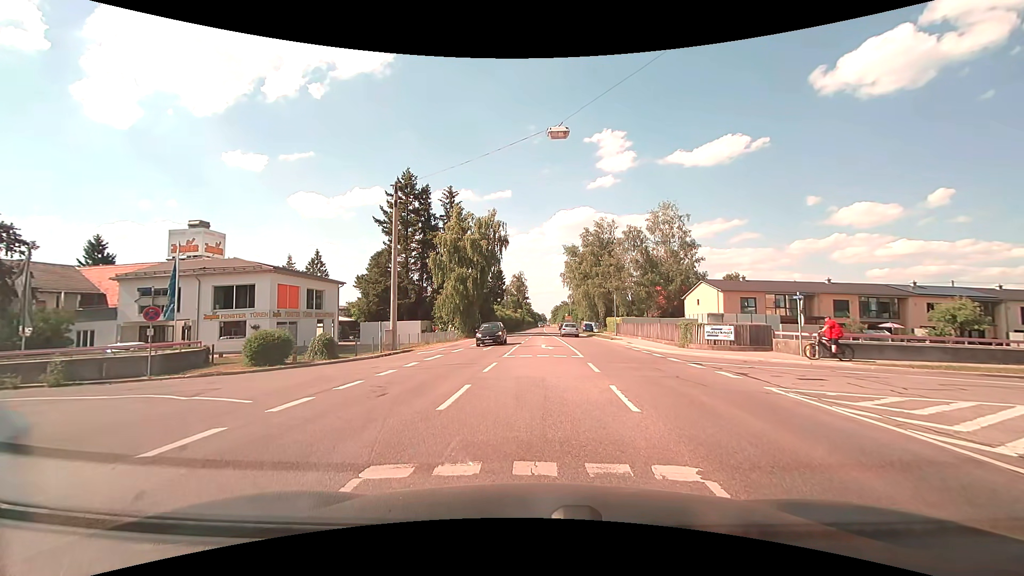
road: secondary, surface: asphalt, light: Day
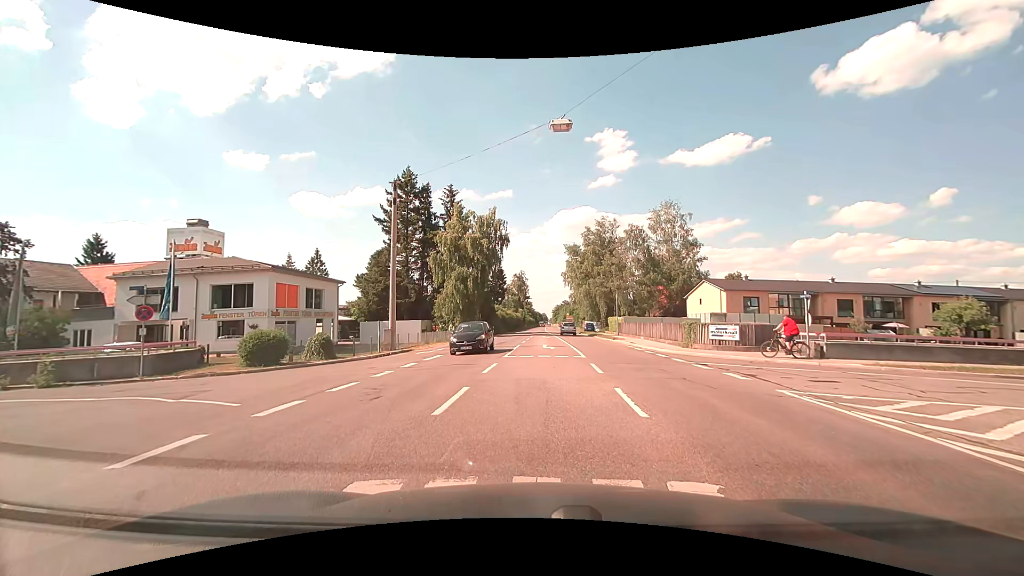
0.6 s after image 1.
(0.0, +0.5) m; 0°
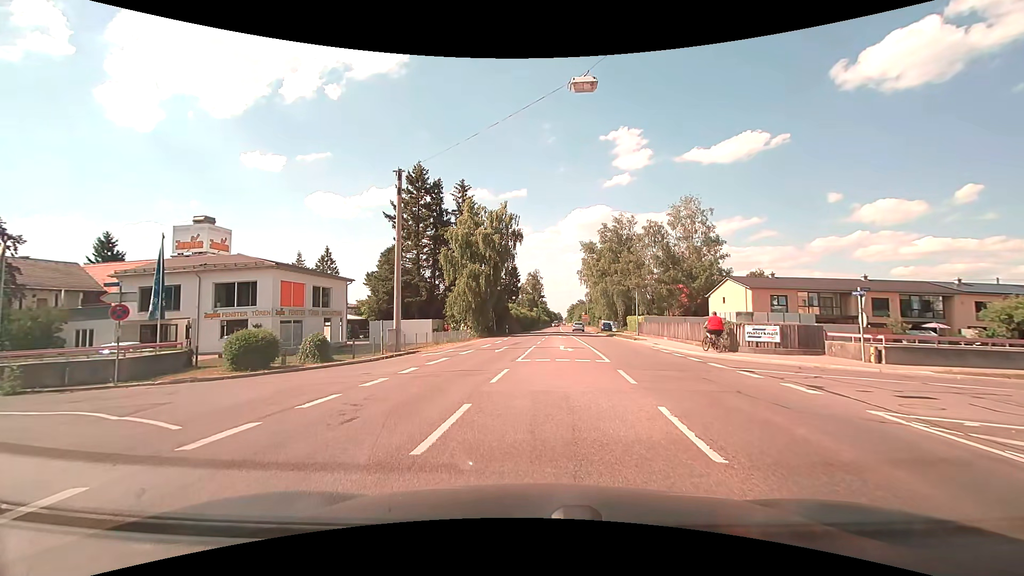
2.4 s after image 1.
(0.0, +2.3) m; -3°
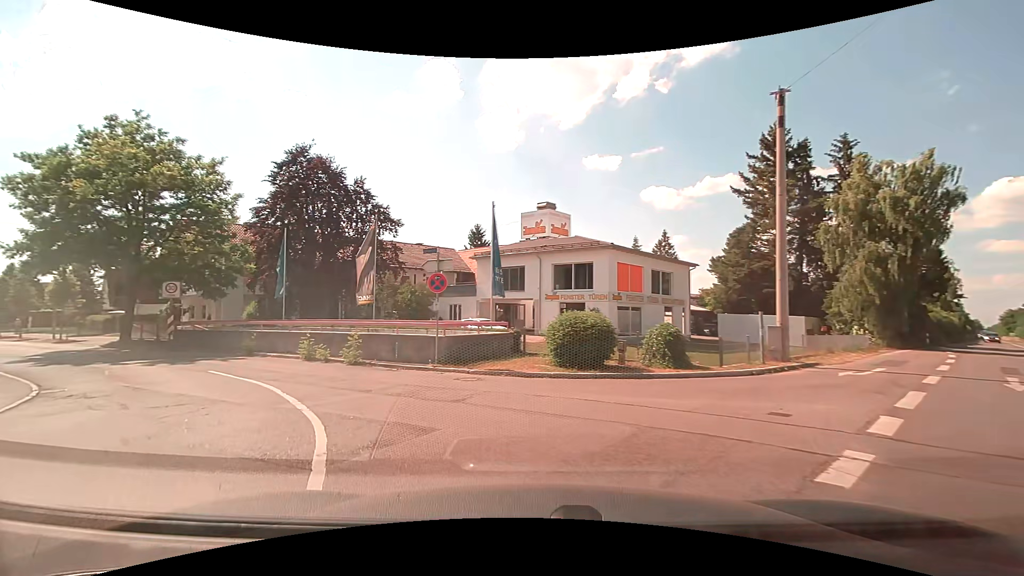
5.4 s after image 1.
(-2.1, +7.4) m; -35°
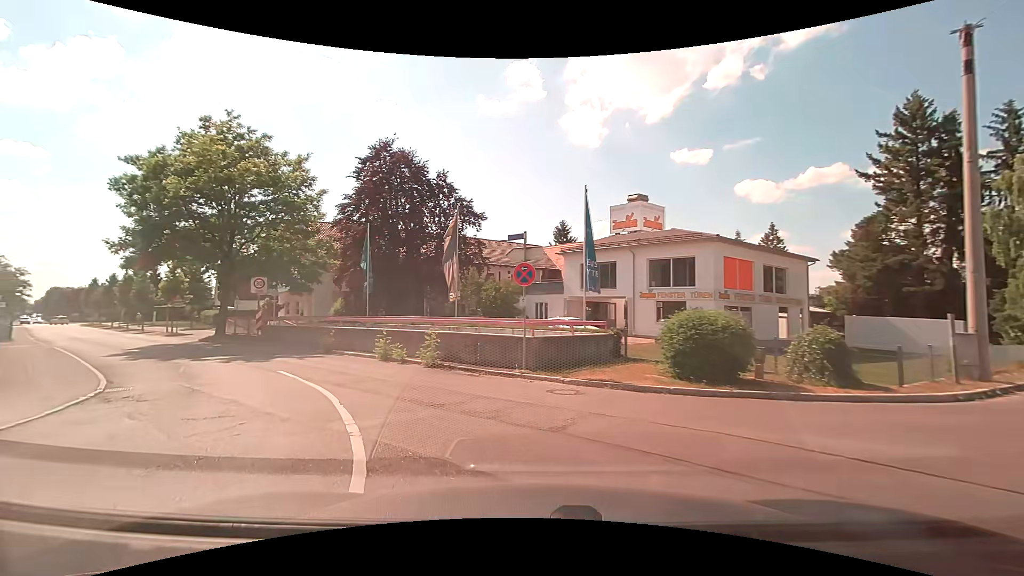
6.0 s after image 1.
(-0.2, +2.5) m; -8°
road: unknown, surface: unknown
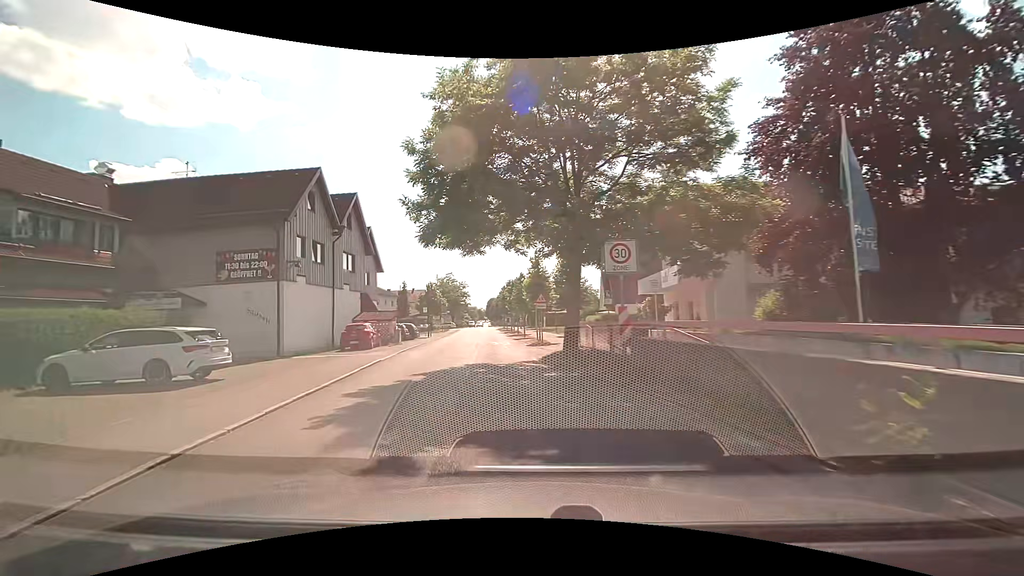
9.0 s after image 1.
(-6.3, +14.3) m; -44°
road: unclassified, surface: asphalt
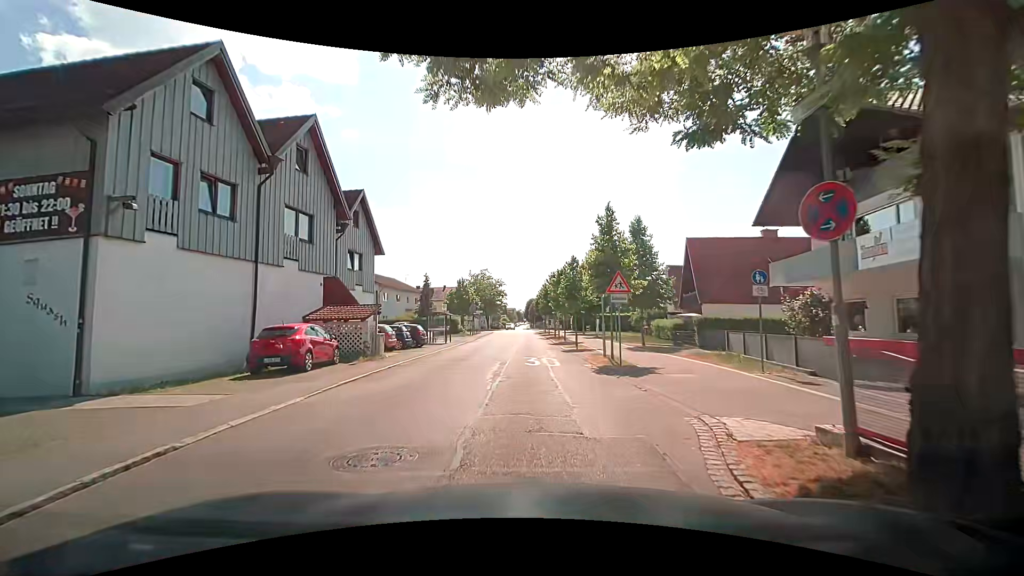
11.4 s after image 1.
(-1.1, +13.1) m; -6°
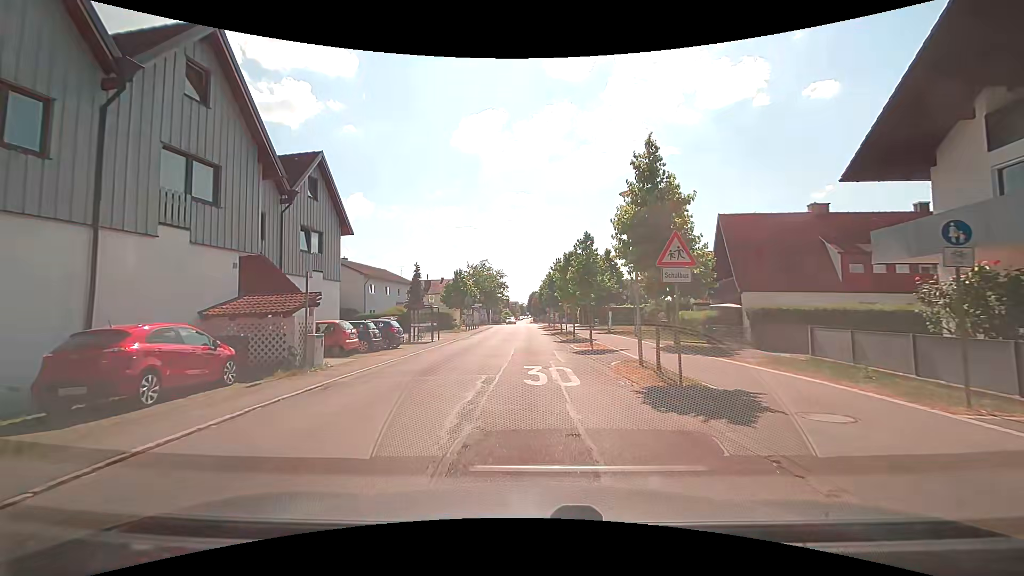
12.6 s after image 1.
(+0.1, +6.4) m; +1°
(0, +10) (0, +20) (0, +30) (-1, +40) (-1, +50) (-1, +60) (-1, +70) (-2, +80) (-2, +90) (-2, +100) m
